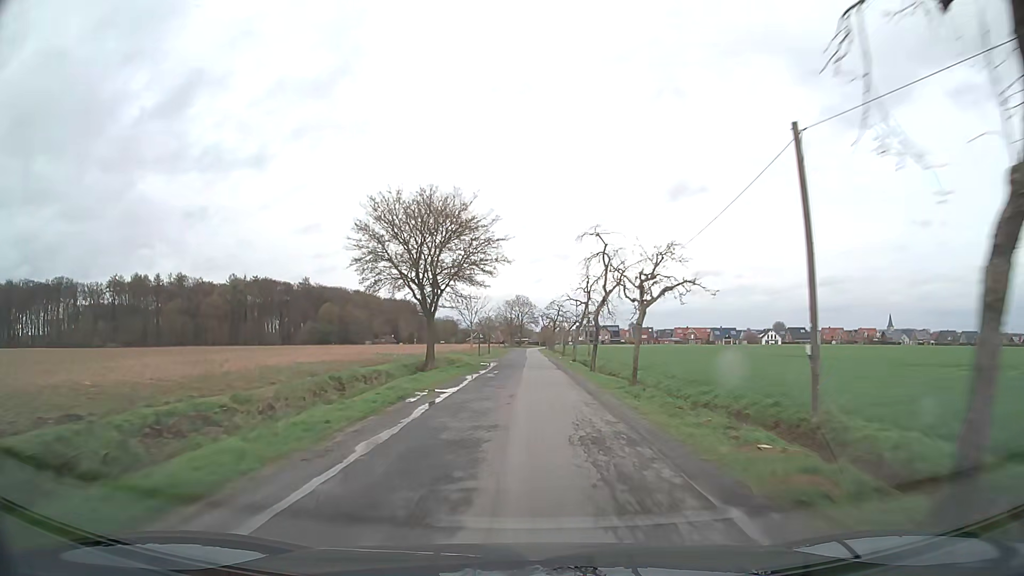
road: unclassified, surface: asphalt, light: Day
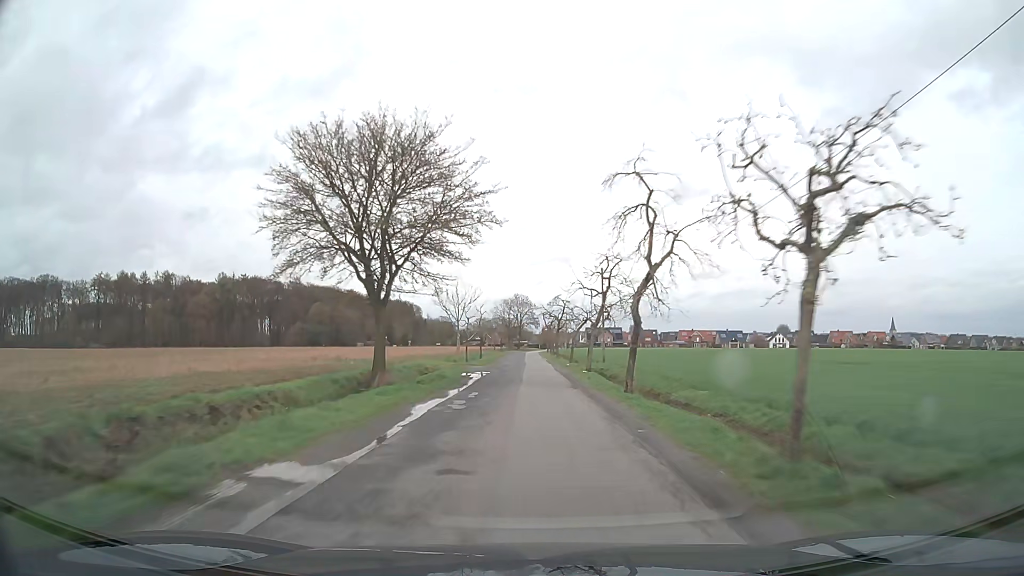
(0.0, +12.2) m; 0°
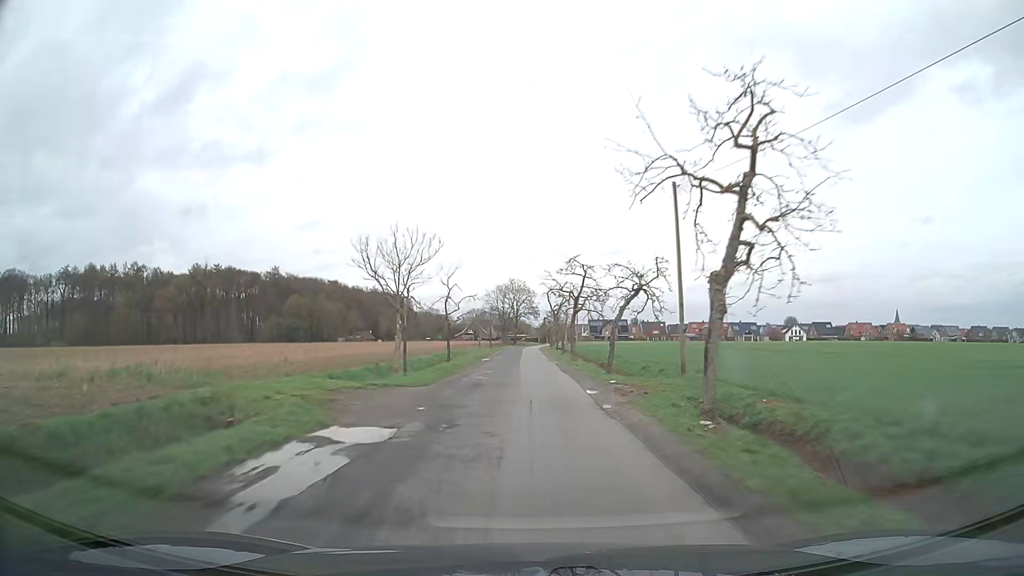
(0.0, +24.6) m; 0°
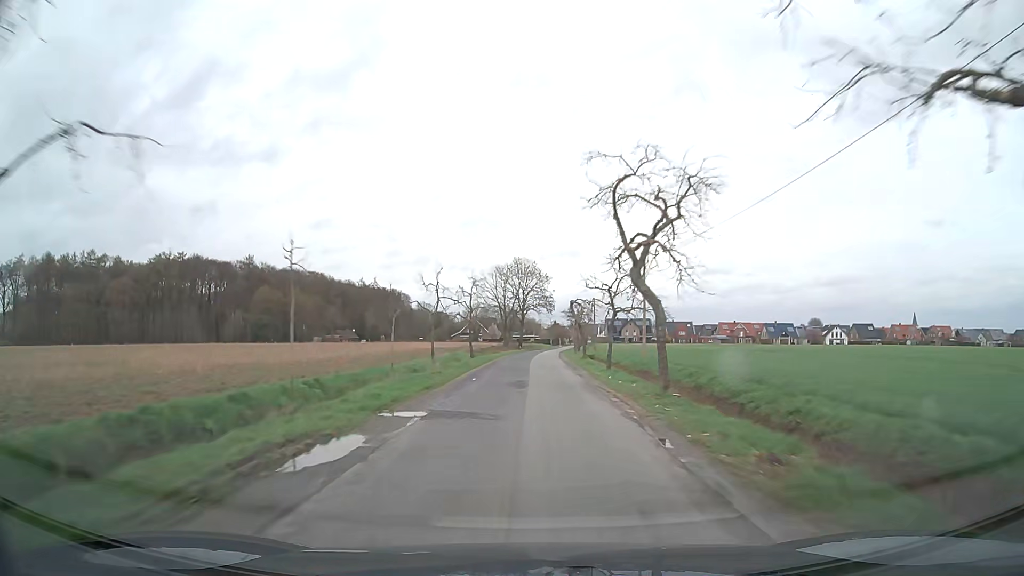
(-0.3, +36.6) m; -1°
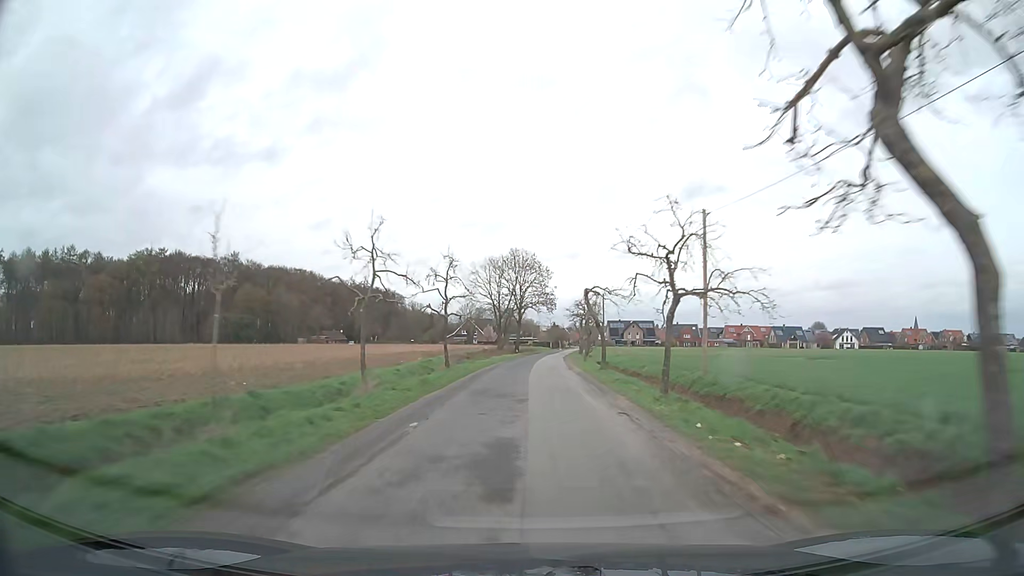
(0.0, +12.0) m; 0°
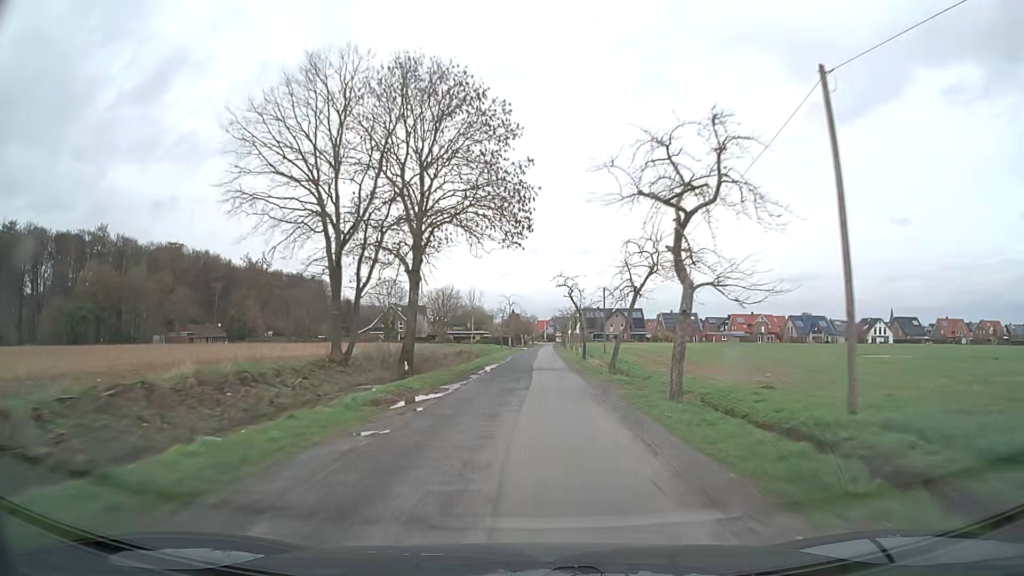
(+1.6, +59.9) m; +4°
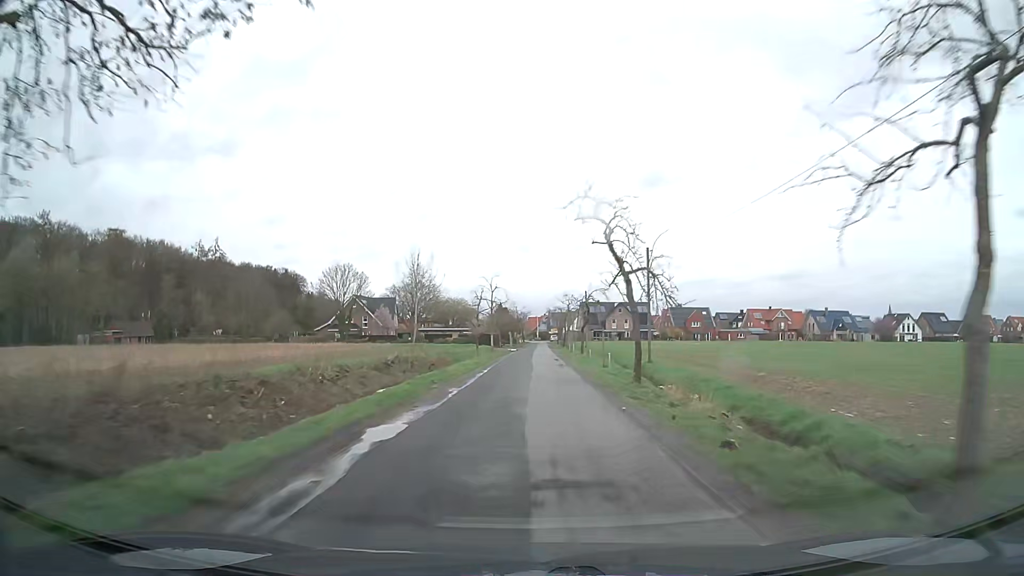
(+0.1, +23.9) m; +1°
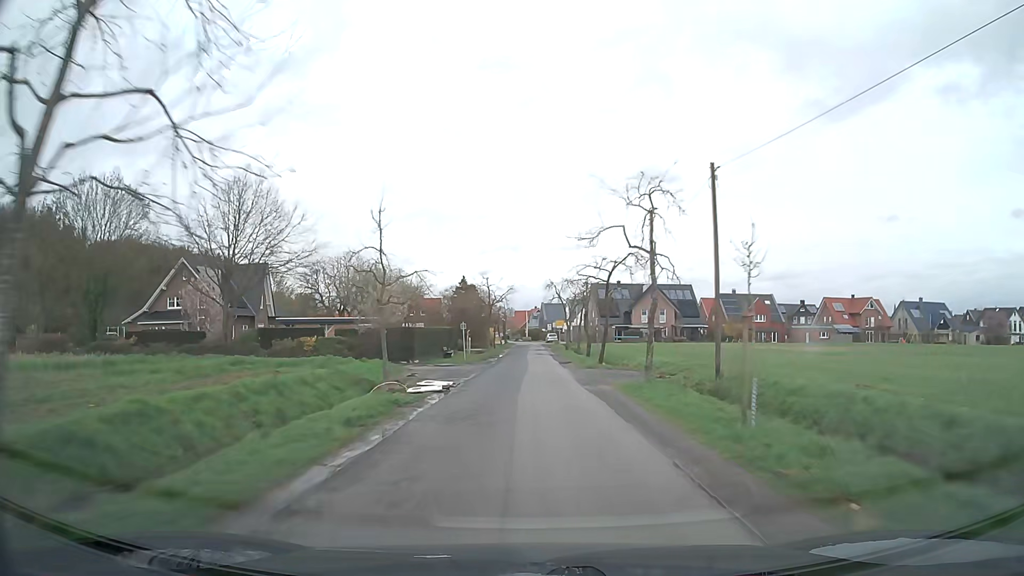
(+0.8, +57.2) m; +1°
